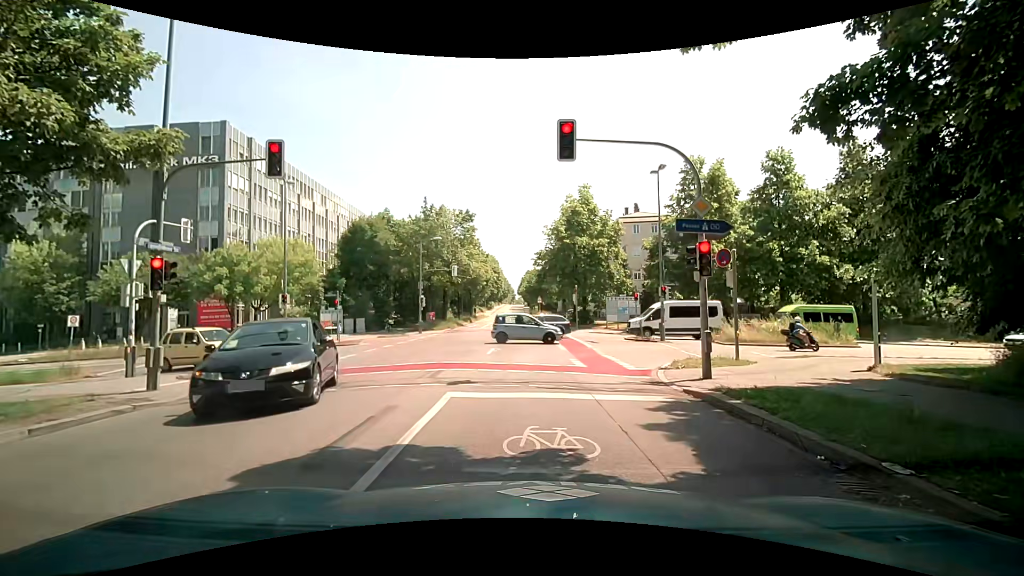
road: tertiary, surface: asphalt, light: Day
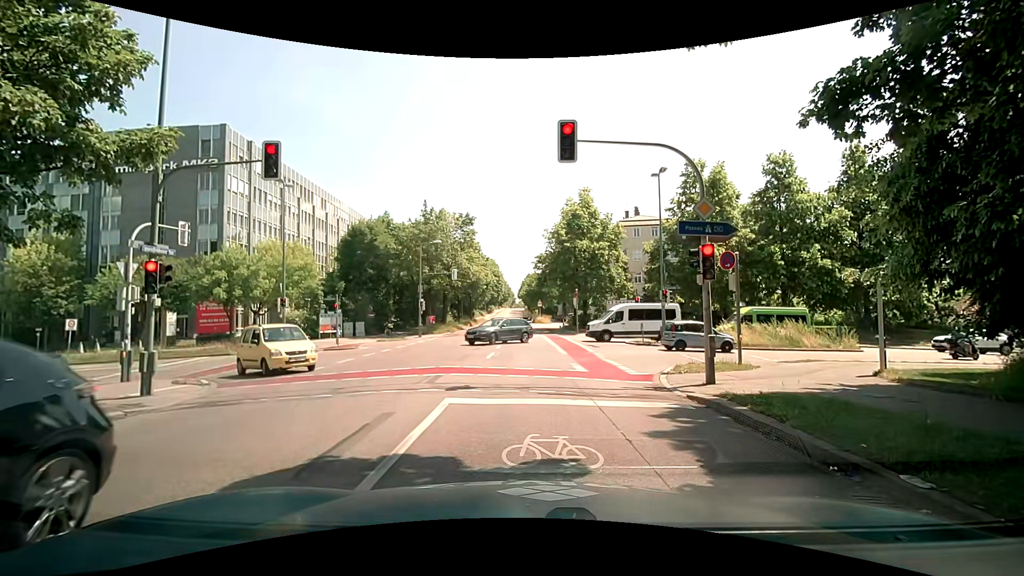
(0.0, +0.3) m; 0°
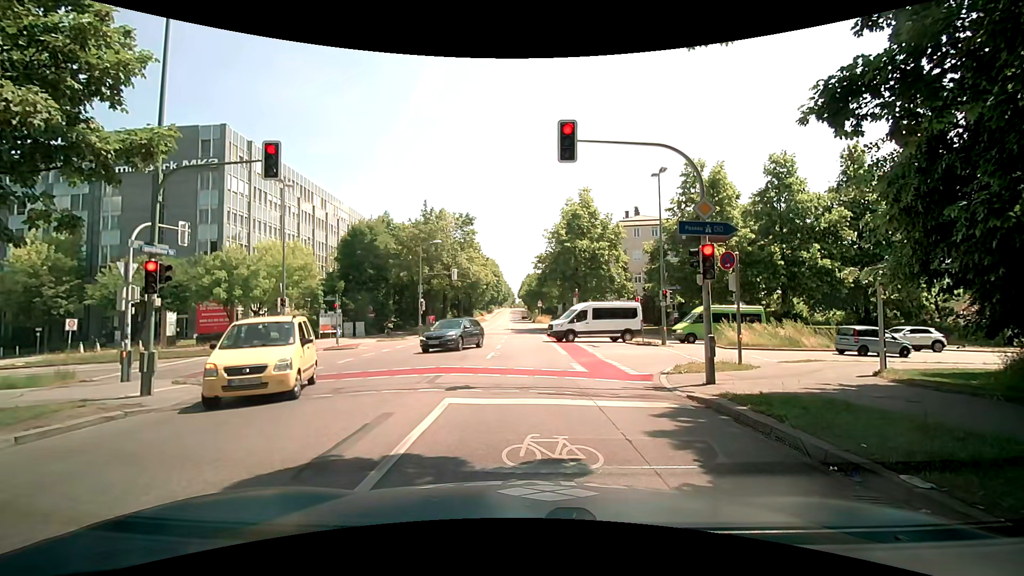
(0.0, 0.0) m; 0°
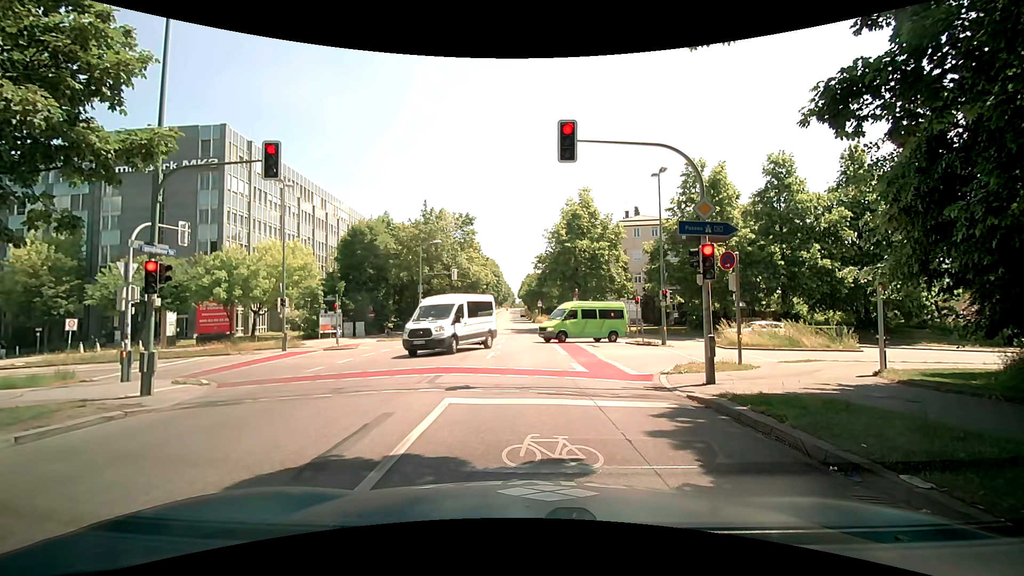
(0.0, 0.0) m; 0°
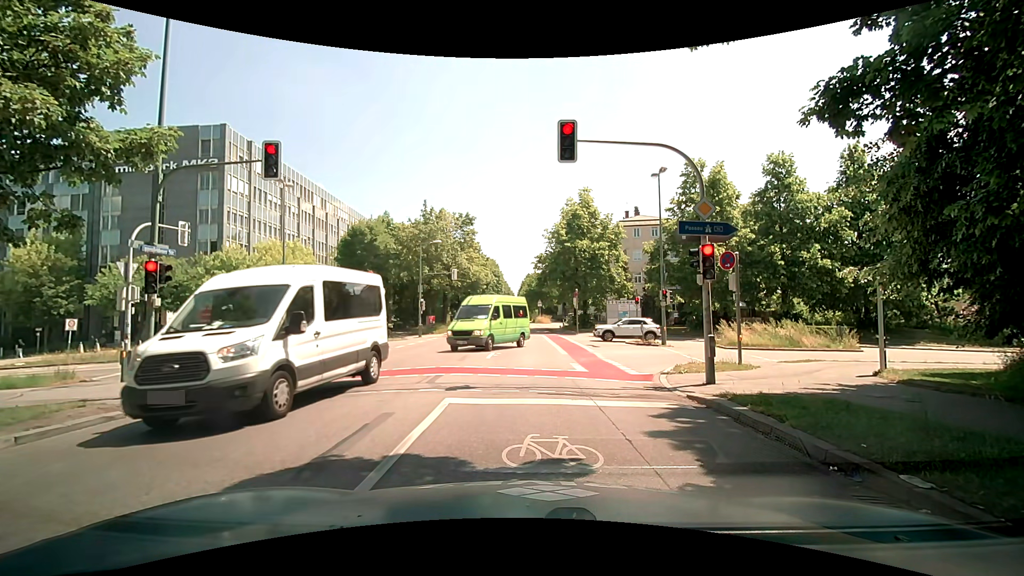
(0.0, 0.0) m; 0°
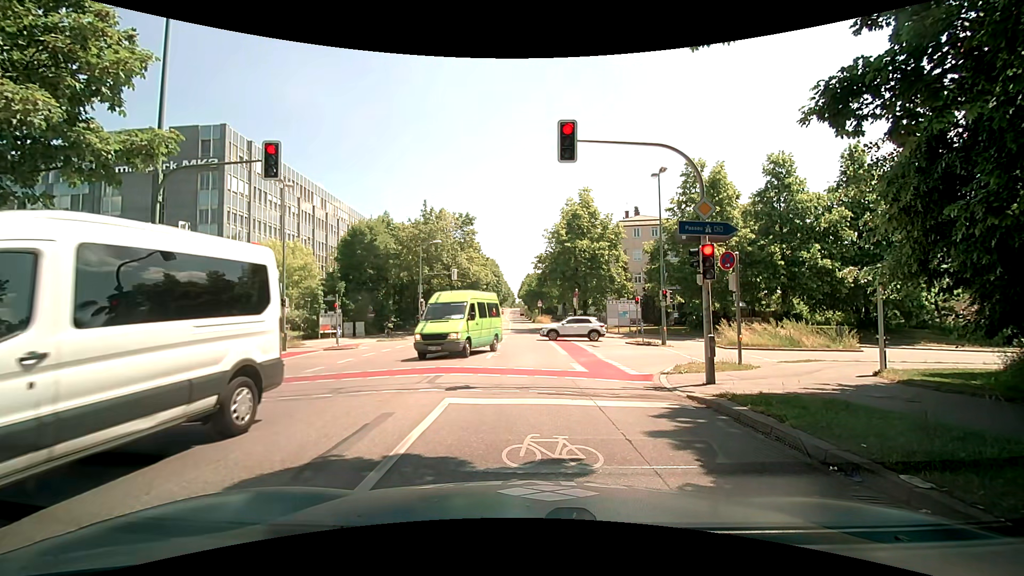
(0.0, 0.0) m; 0°
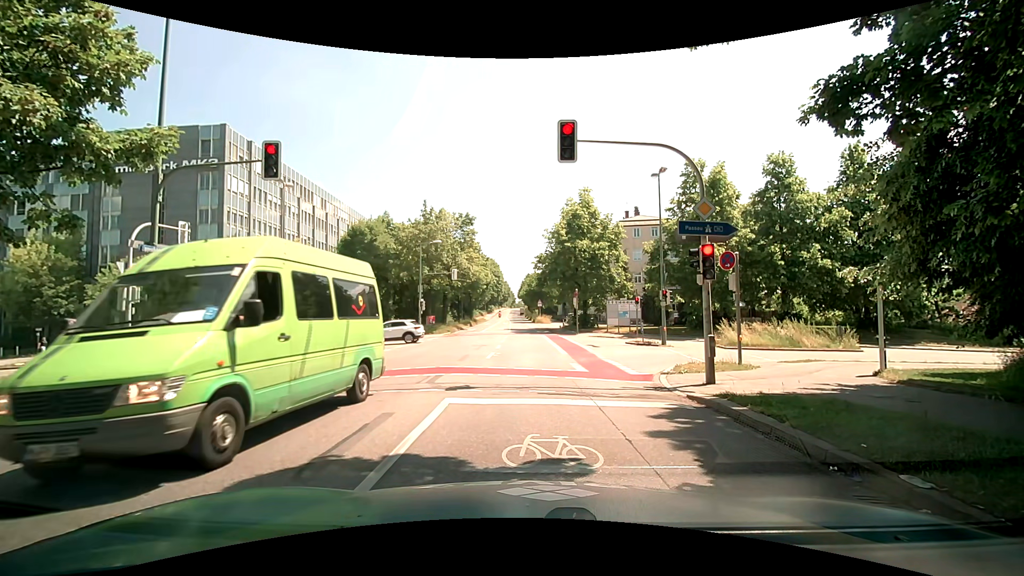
(0.0, 0.0) m; 0°
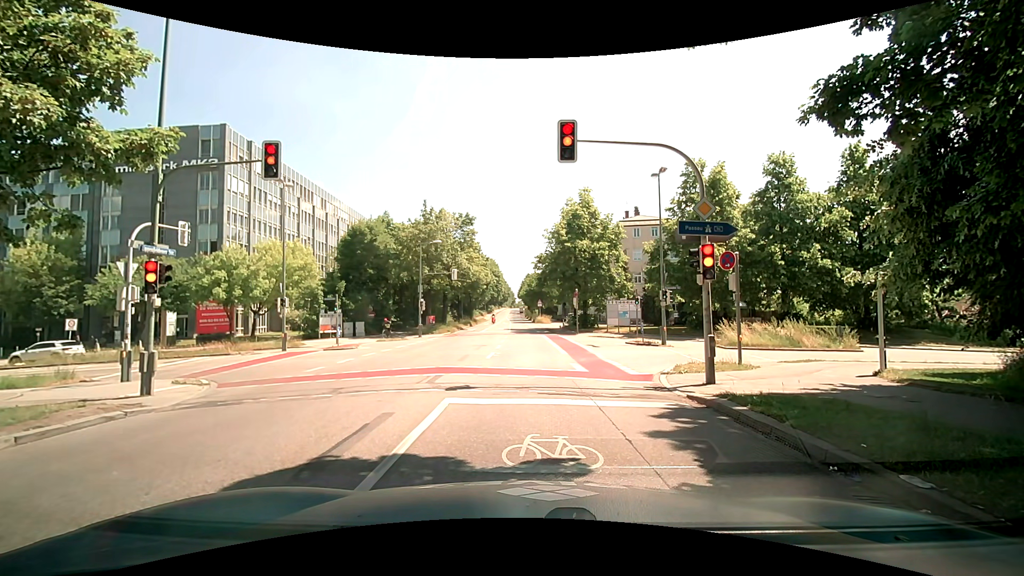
(0.0, 0.0) m; 0°
